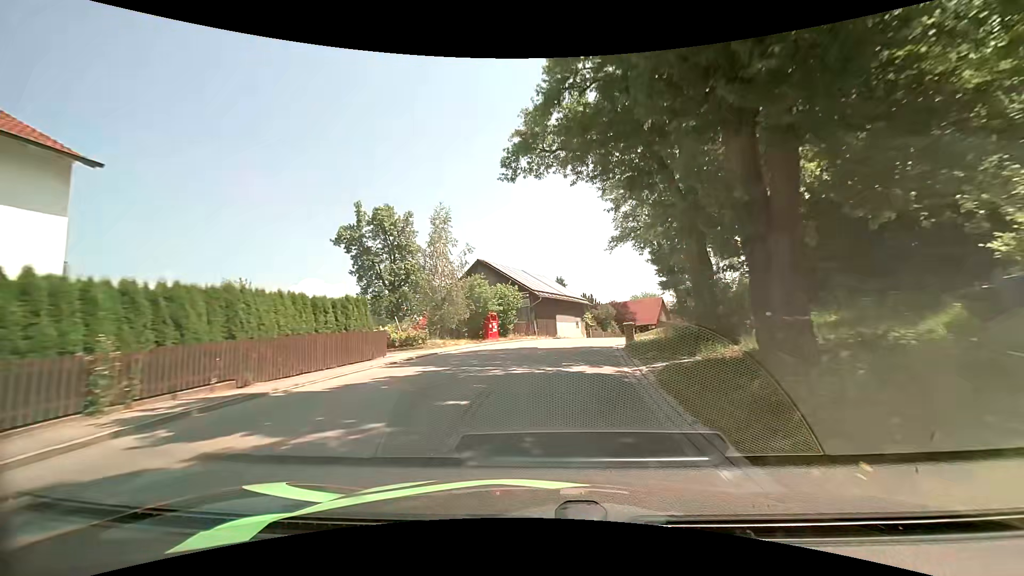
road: secondary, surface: asphalt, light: Day
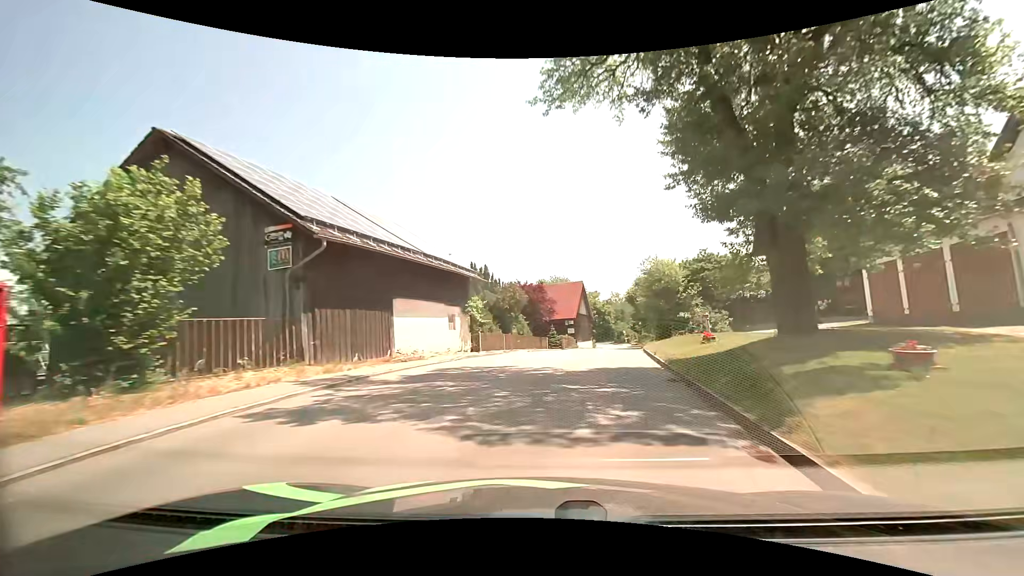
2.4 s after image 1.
(+3.0, +29.9) m; +12°
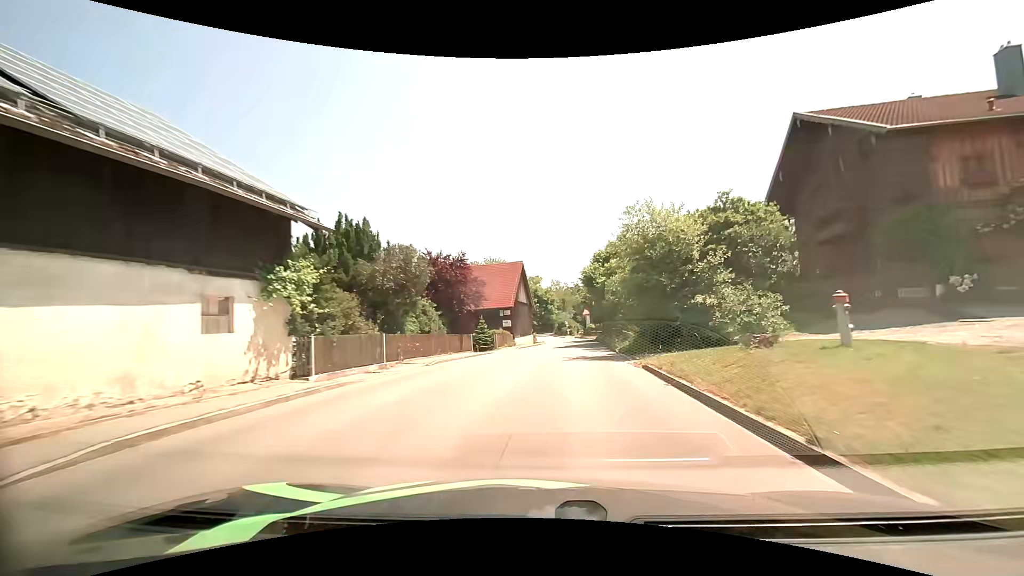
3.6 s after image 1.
(+0.9, +14.4) m; +7°
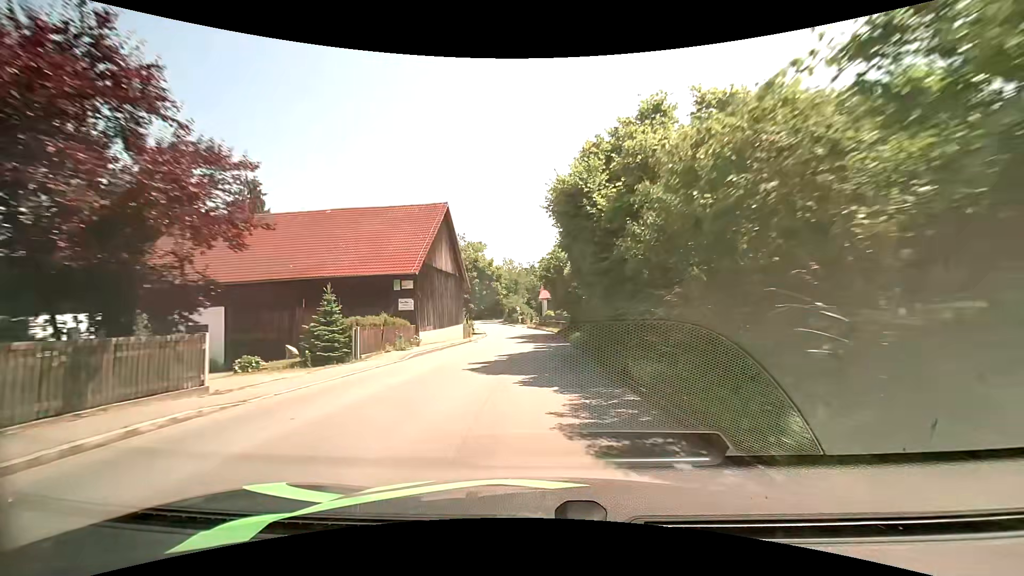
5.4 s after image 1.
(+1.4, +21.9) m; +6°
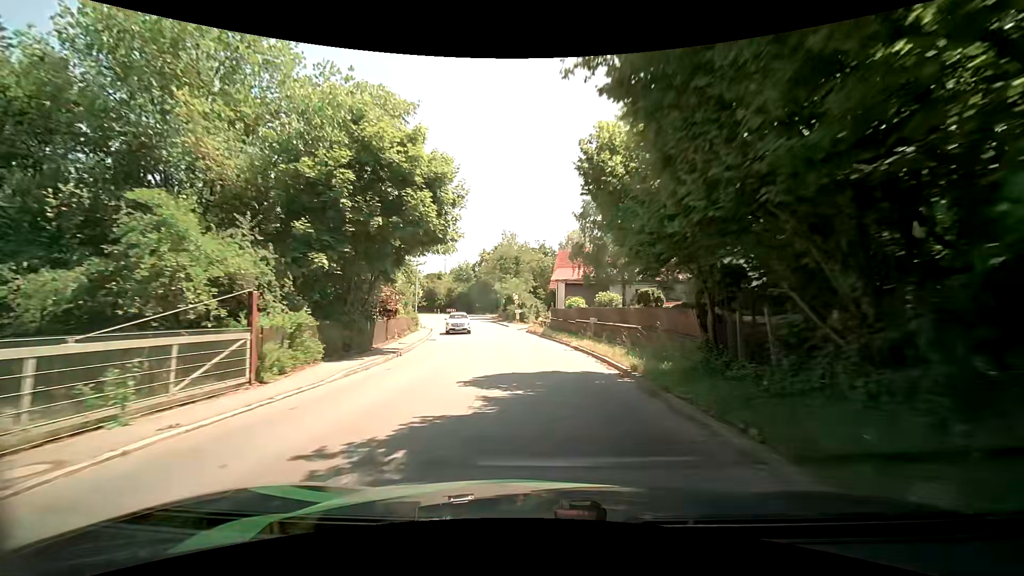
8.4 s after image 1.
(-0.2, +36.2) m; -1°
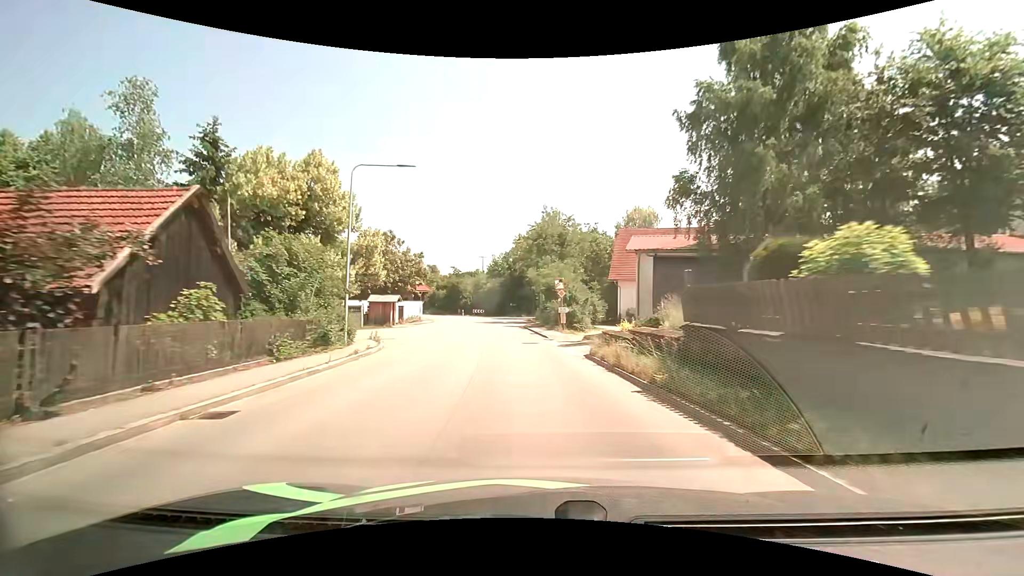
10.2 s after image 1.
(-0.6, +22.6) m; -5°
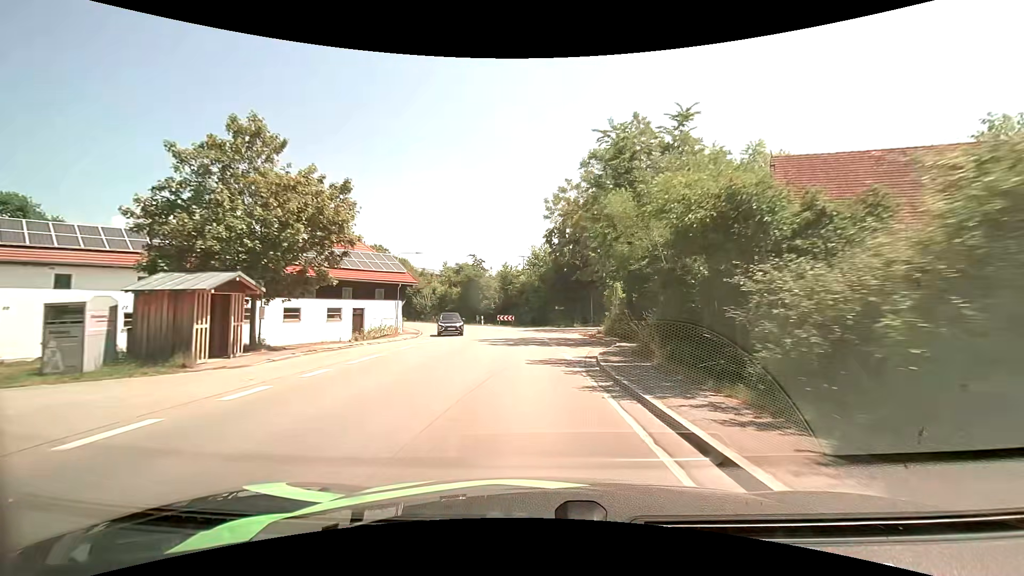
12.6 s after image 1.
(-1.5, +29.4) m; -5°
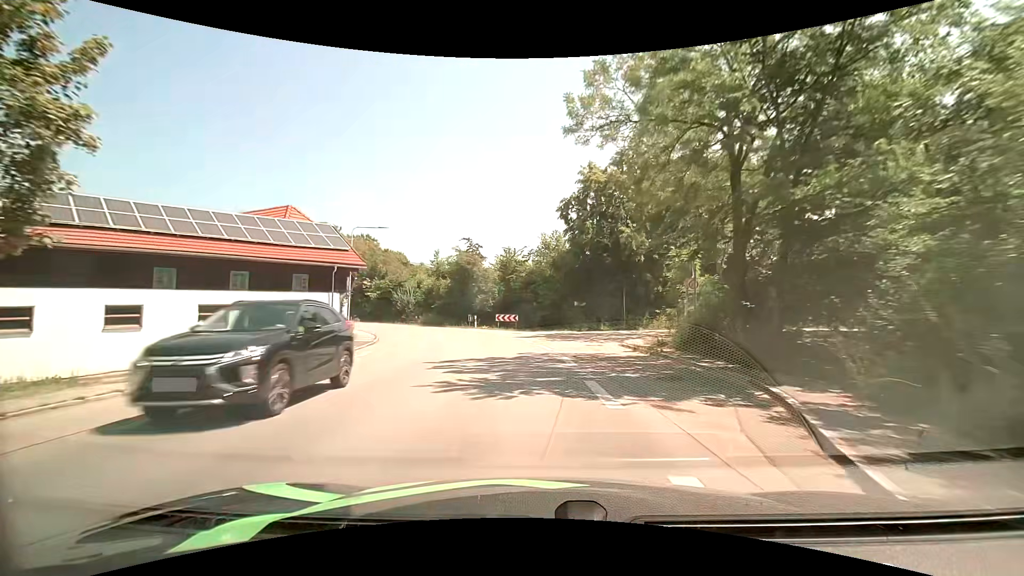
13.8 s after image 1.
(-0.1, +14.0) m; -1°
(0, +10) (-1, +20) (-3, +30) (-7, +39) (-13, +47) (-20, +54) (-28, +61) (-36, +67) (-43, +73) (-51, +79) m
